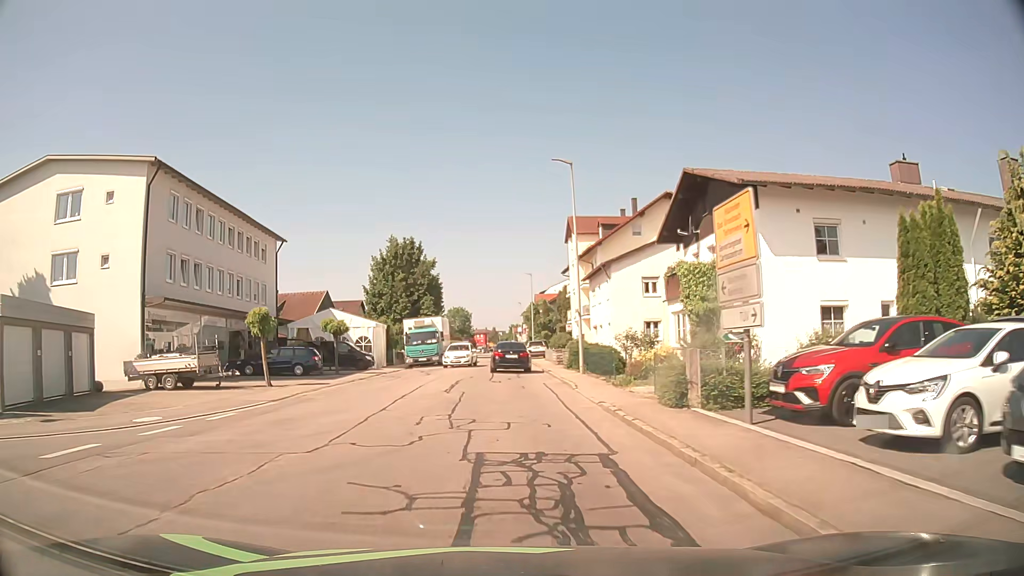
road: unclassified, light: Day
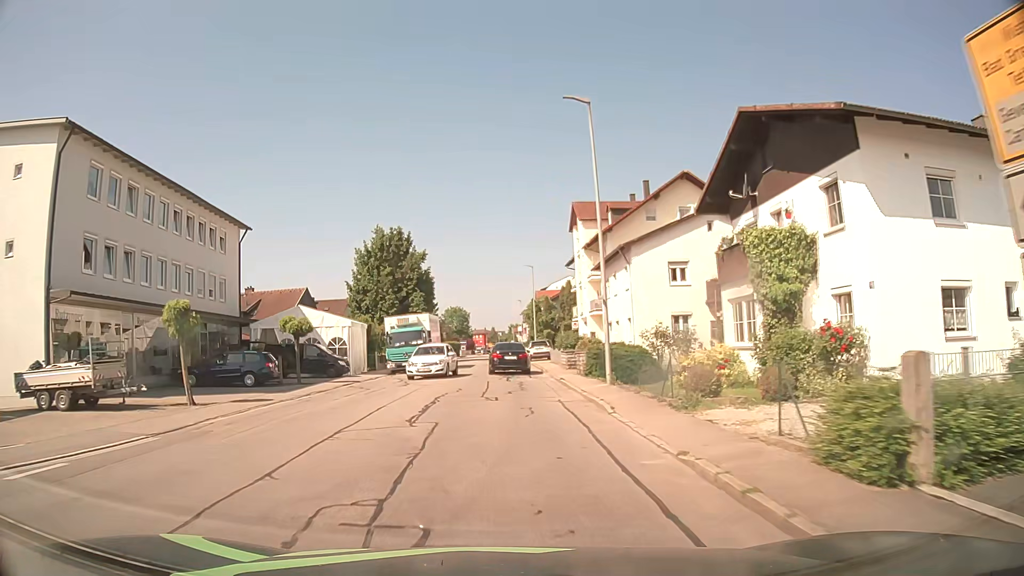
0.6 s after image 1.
(0.0, +6.9) m; 0°
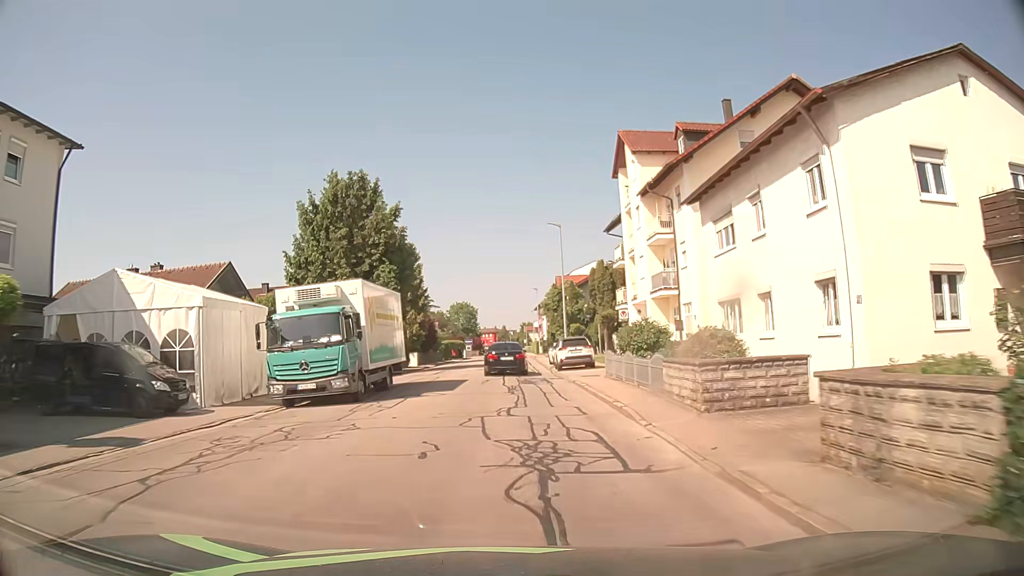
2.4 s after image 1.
(0.0, +20.6) m; 0°
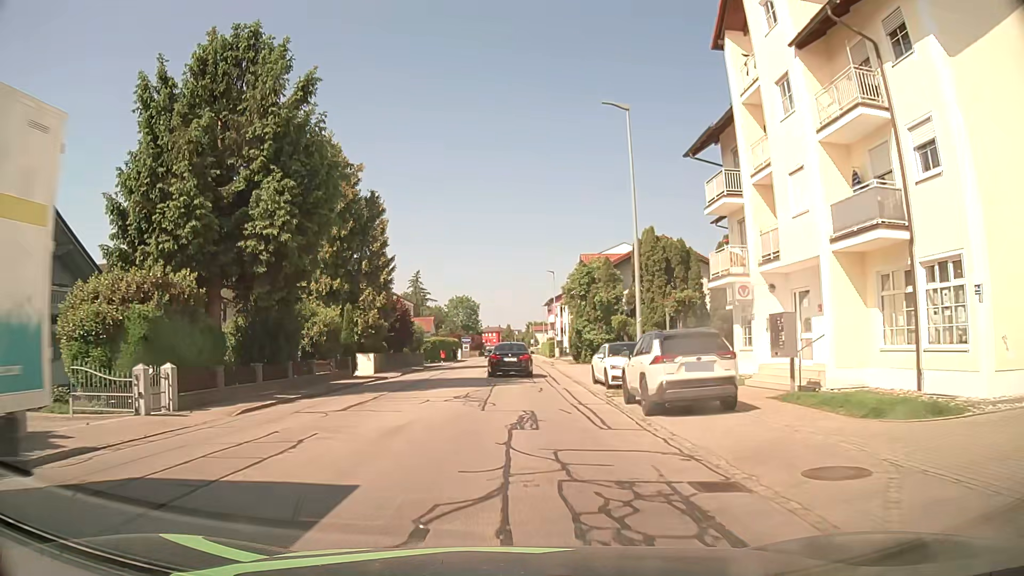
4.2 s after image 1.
(-0.2, +20.7) m; -1°
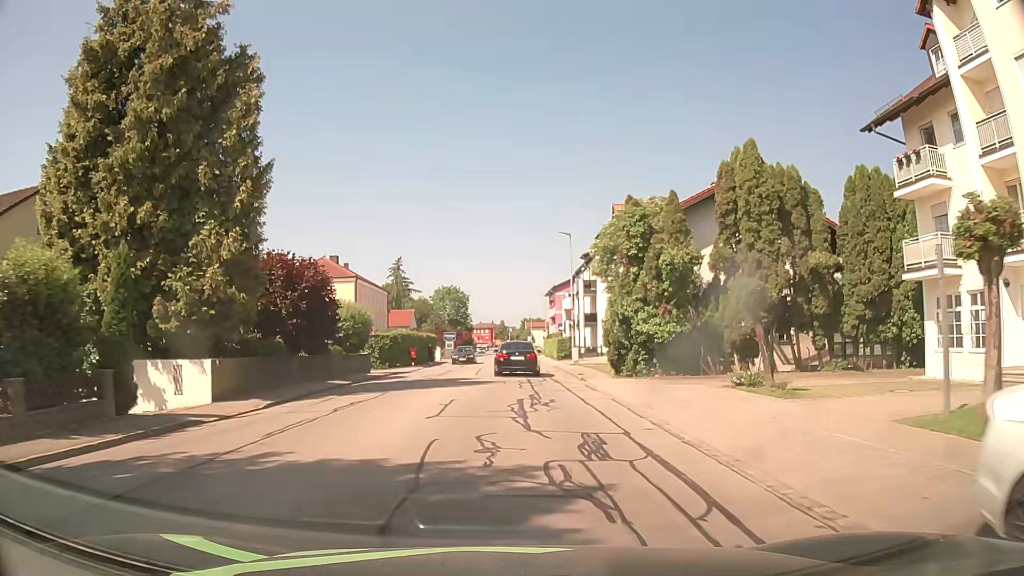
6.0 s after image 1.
(+0.1, +20.9) m; 0°
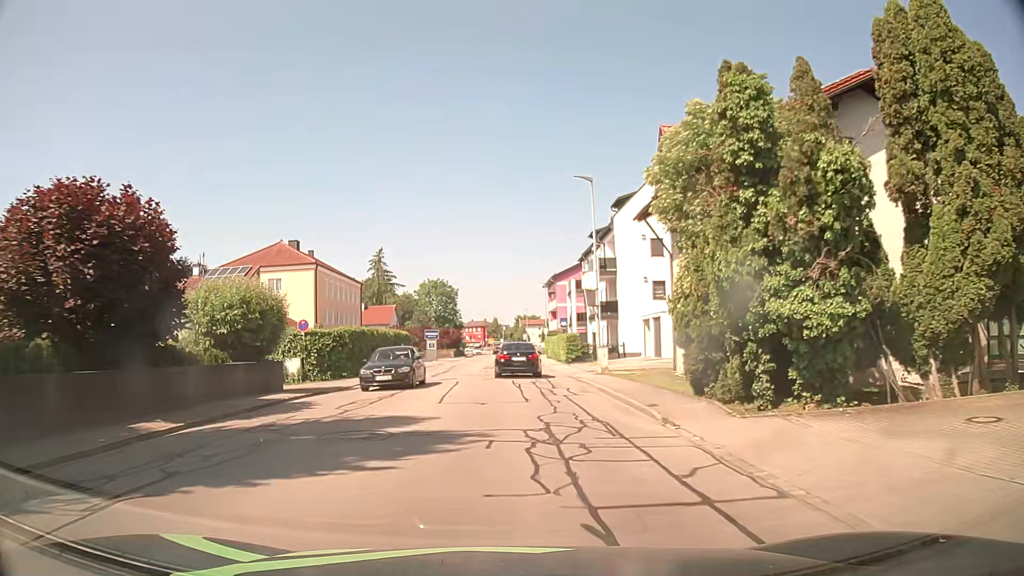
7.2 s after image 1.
(+0.3, +14.2) m; +1°
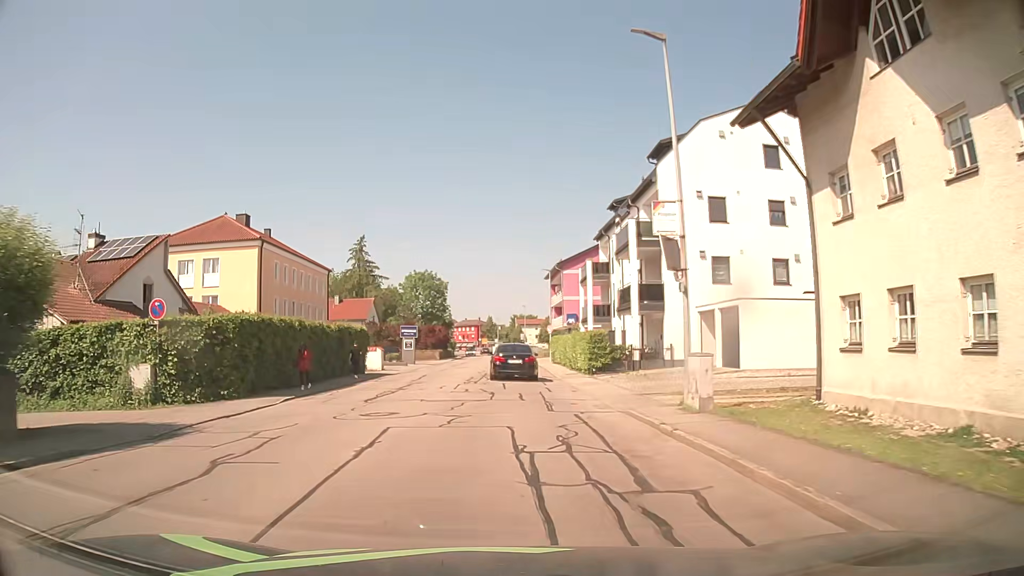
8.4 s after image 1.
(0.0, +14.2) m; 0°
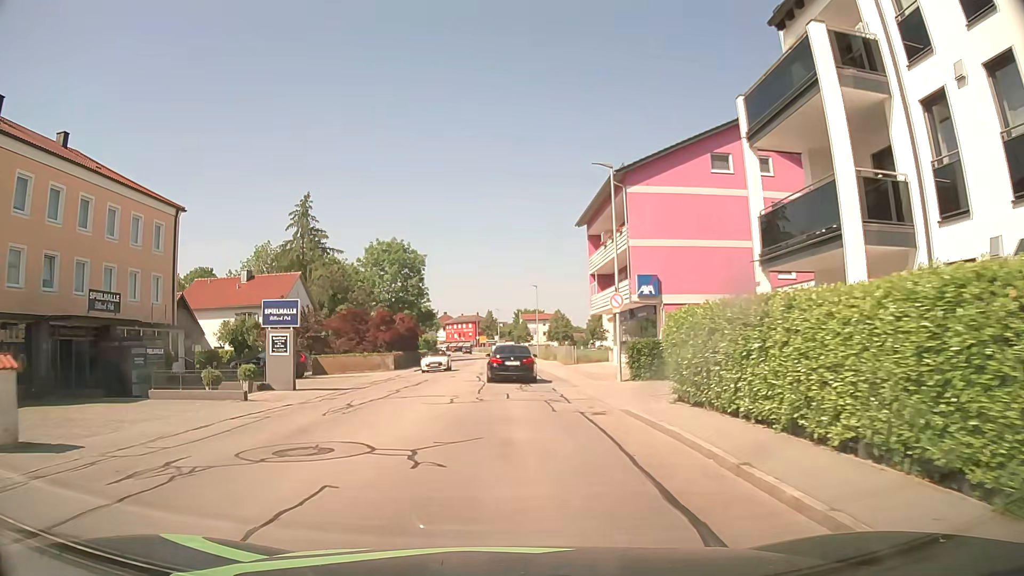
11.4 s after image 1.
(+0.2, +35.1) m; 0°
(0, +10) (0, +20) (0, +30) (0, +40) (0, +50) (0, +60) (0, +70) (0, +80) (-1, +90) (-2, +100) m
